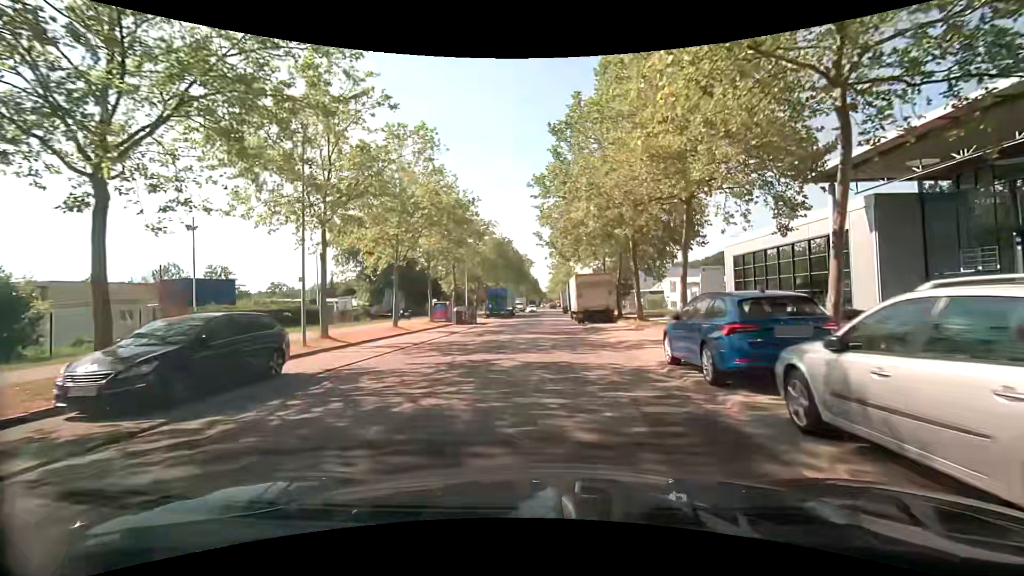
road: tertiary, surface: asphalt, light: Day
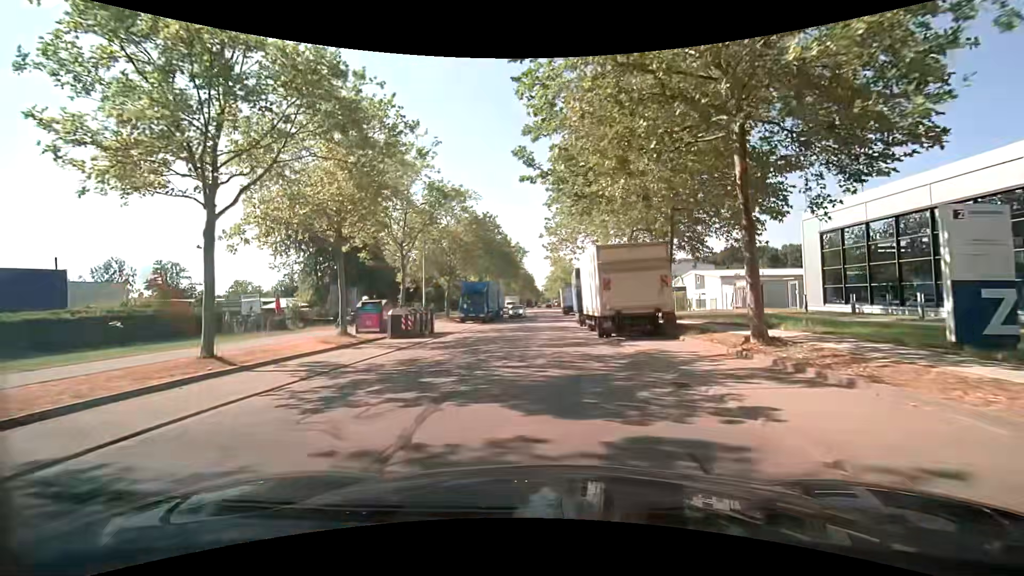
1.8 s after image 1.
(0.0, +16.0) m; 0°
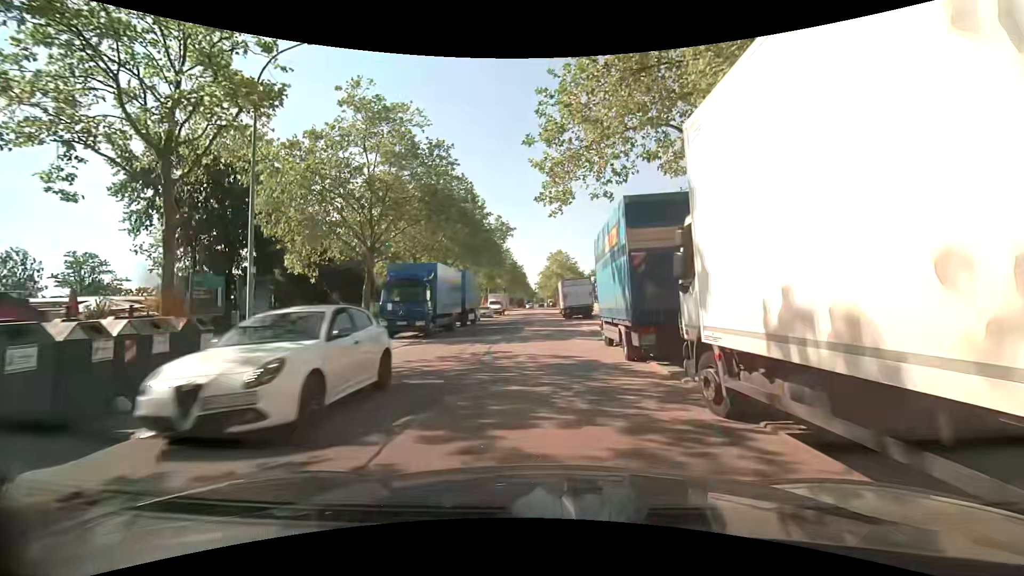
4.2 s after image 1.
(-0.1, +19.2) m; 0°
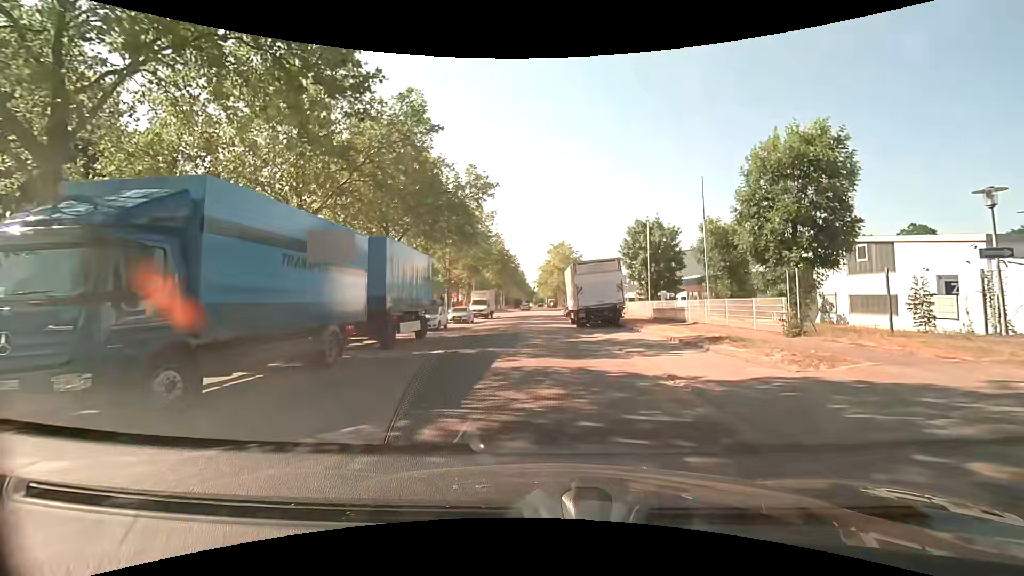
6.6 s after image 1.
(-0.2, +16.8) m; -1°
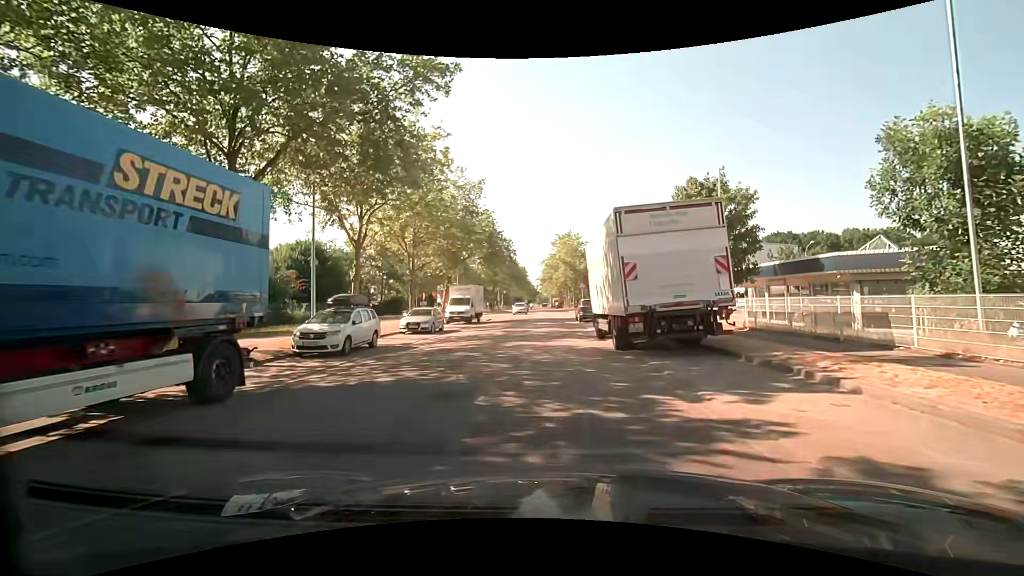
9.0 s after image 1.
(+0.1, +14.6) m; 0°
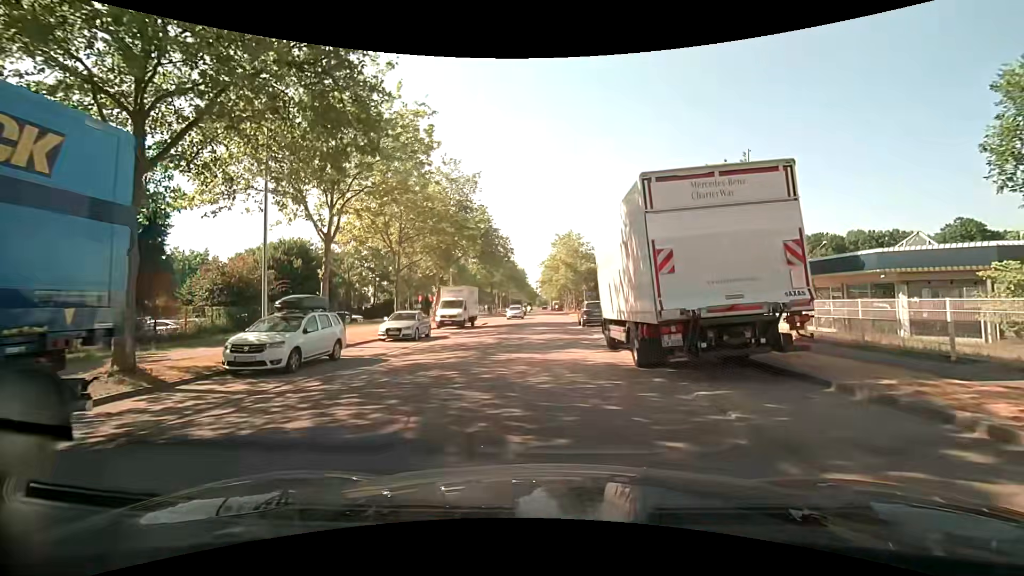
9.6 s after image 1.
(0.0, +3.3) m; -1°
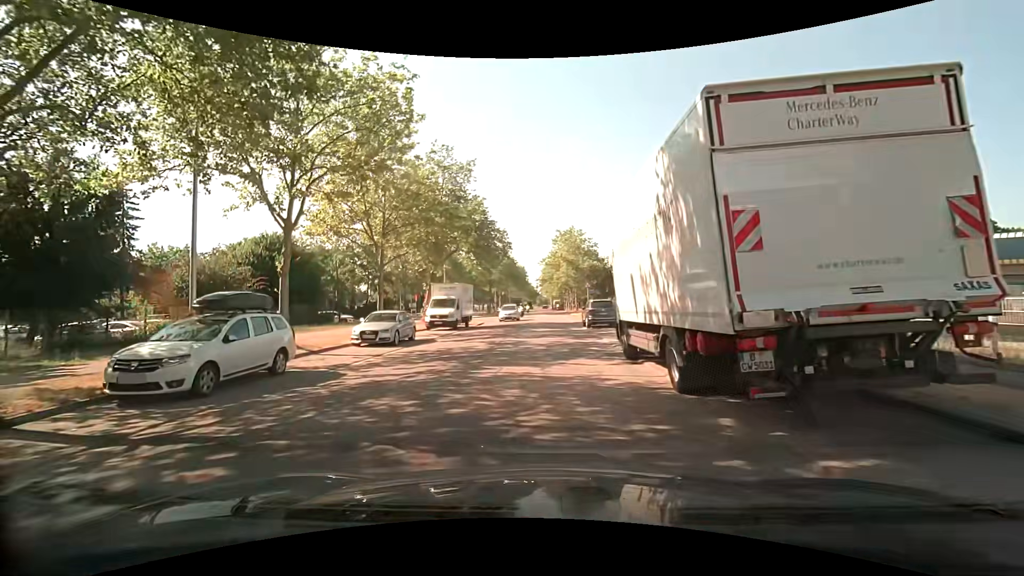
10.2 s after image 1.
(+0.1, +3.3) m; 0°
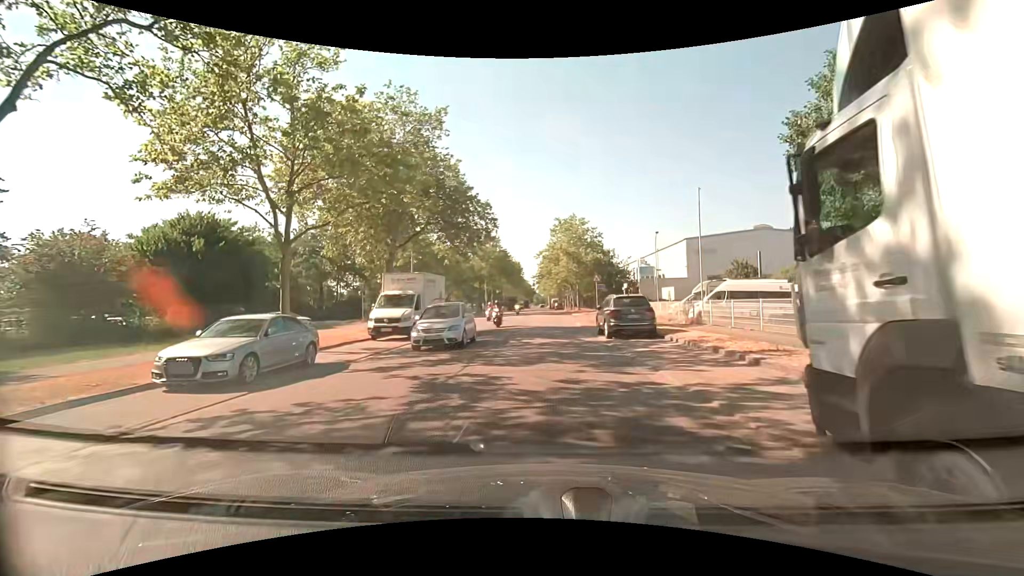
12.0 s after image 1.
(+0.1, +10.1) m; +1°
